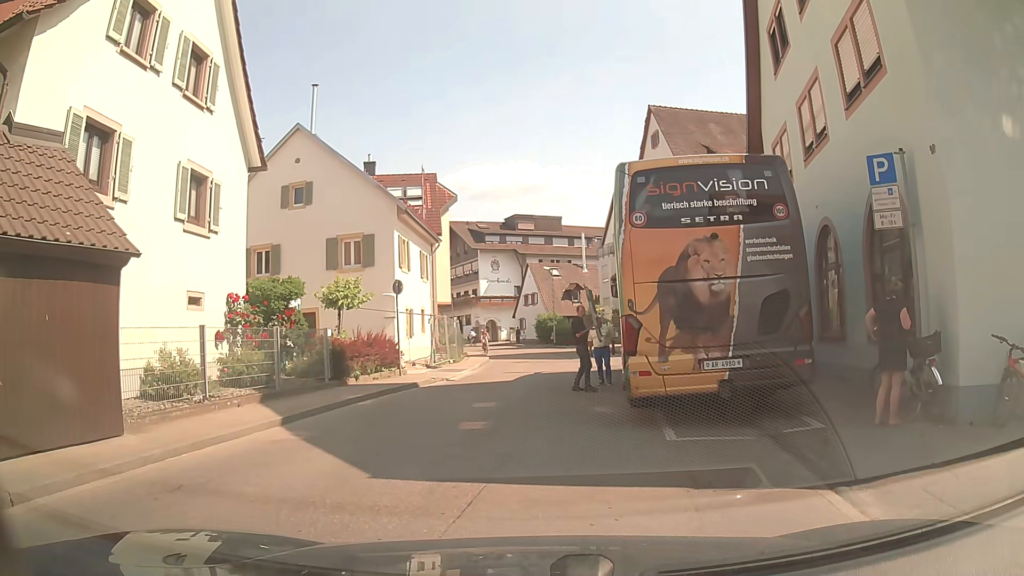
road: tertiary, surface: asphalt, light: Day
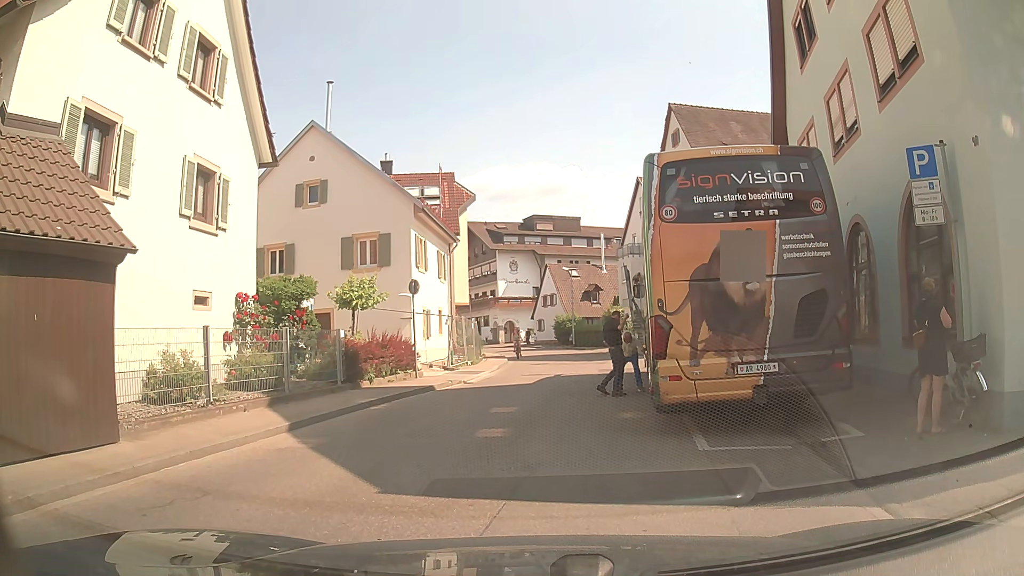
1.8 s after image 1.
(0.0, +0.6) m; 0°
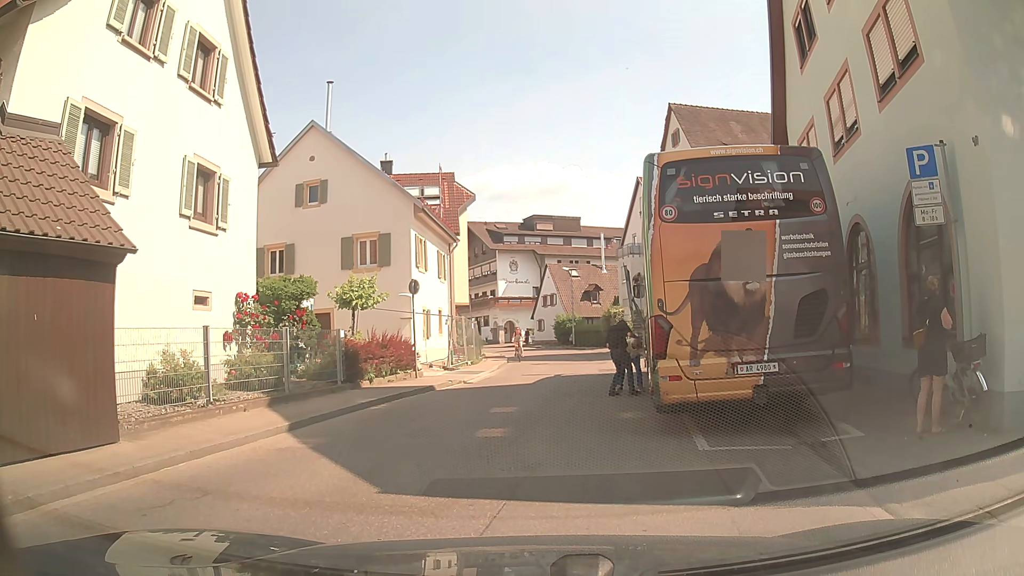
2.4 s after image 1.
(0.0, 0.0) m; 0°
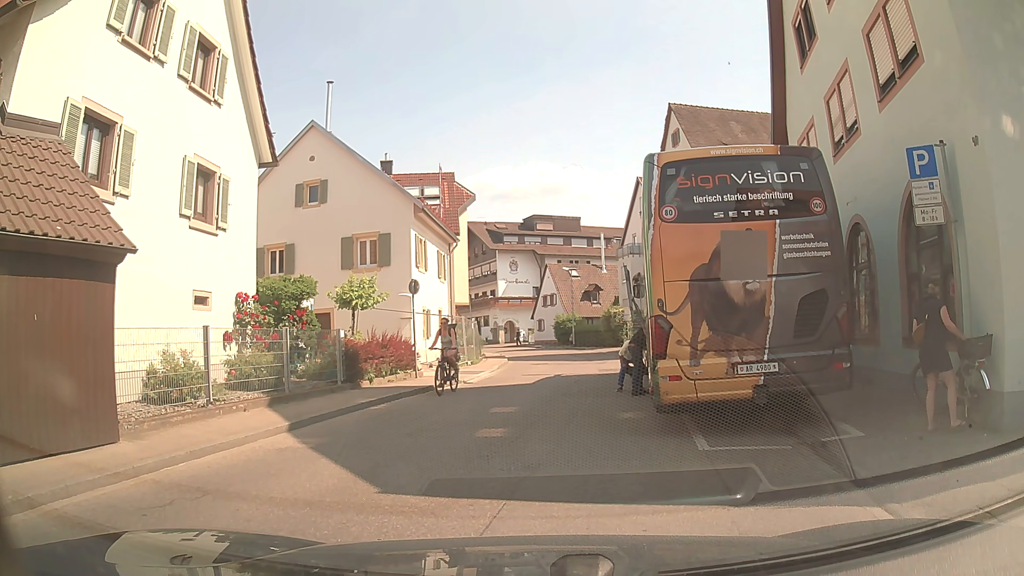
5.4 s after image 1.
(0.0, 0.0) m; 0°
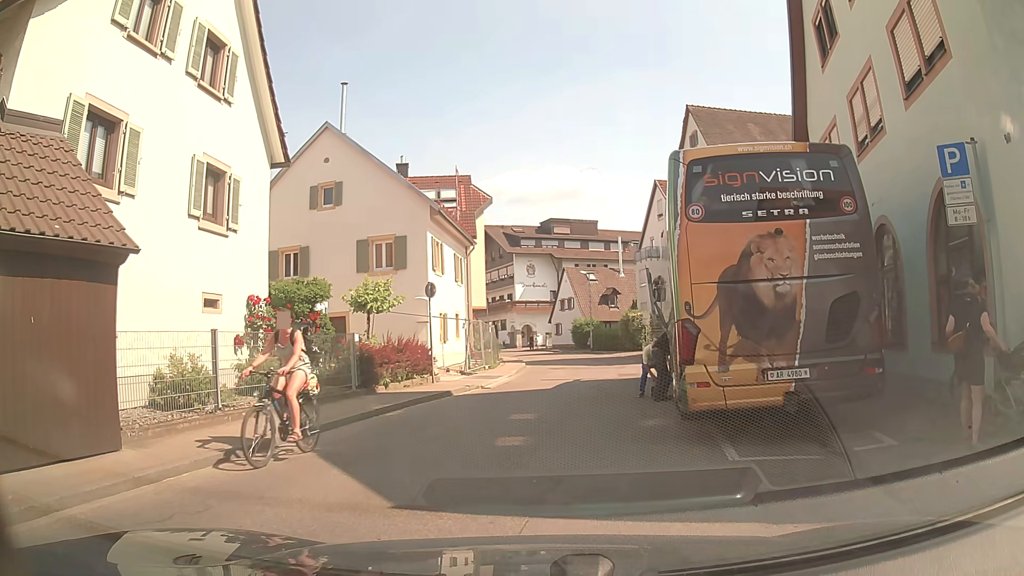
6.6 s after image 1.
(0.0, +0.4) m; 0°
